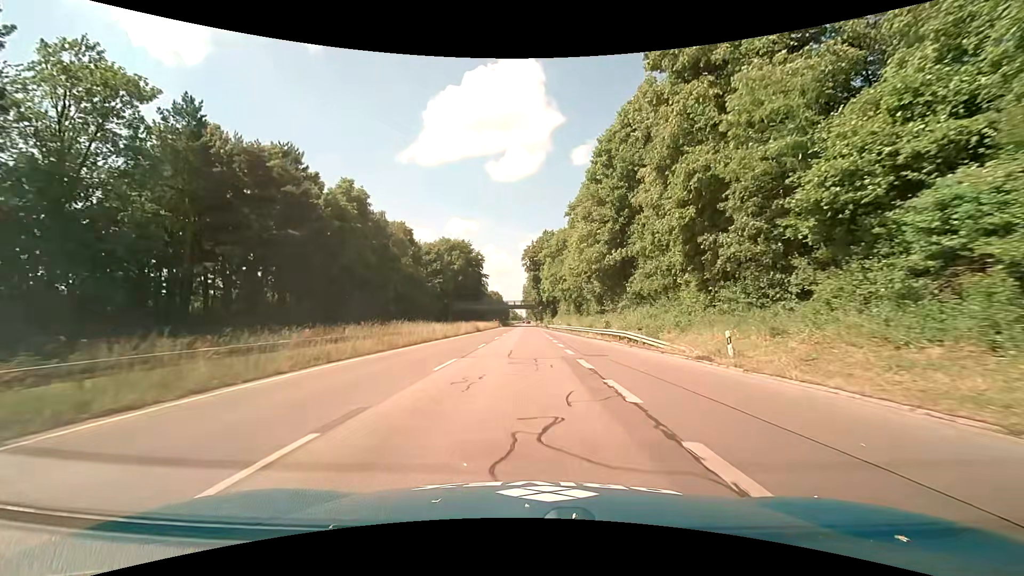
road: trunk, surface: asphalt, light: Day
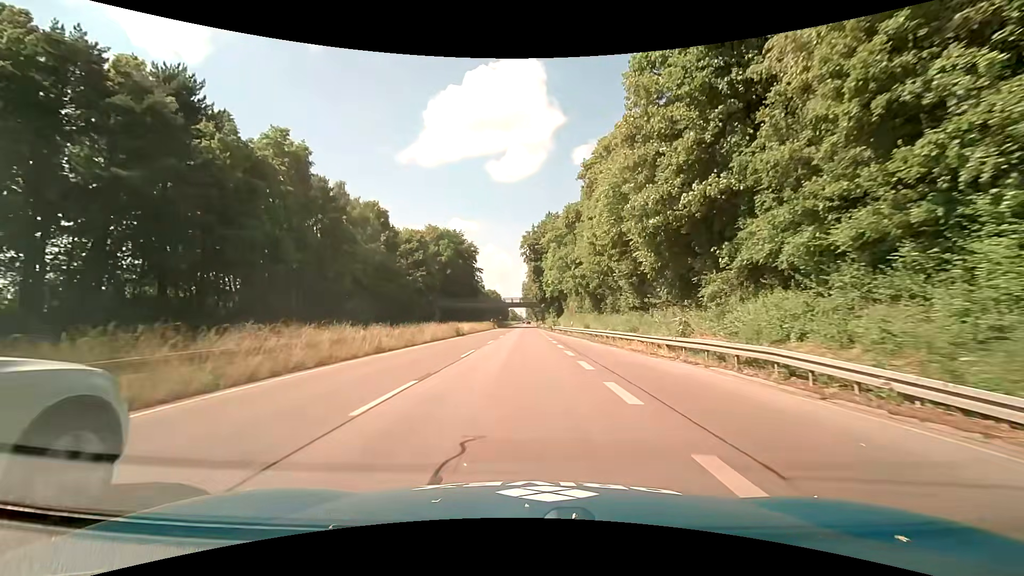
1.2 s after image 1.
(-0.3, +18.4) m; -1°
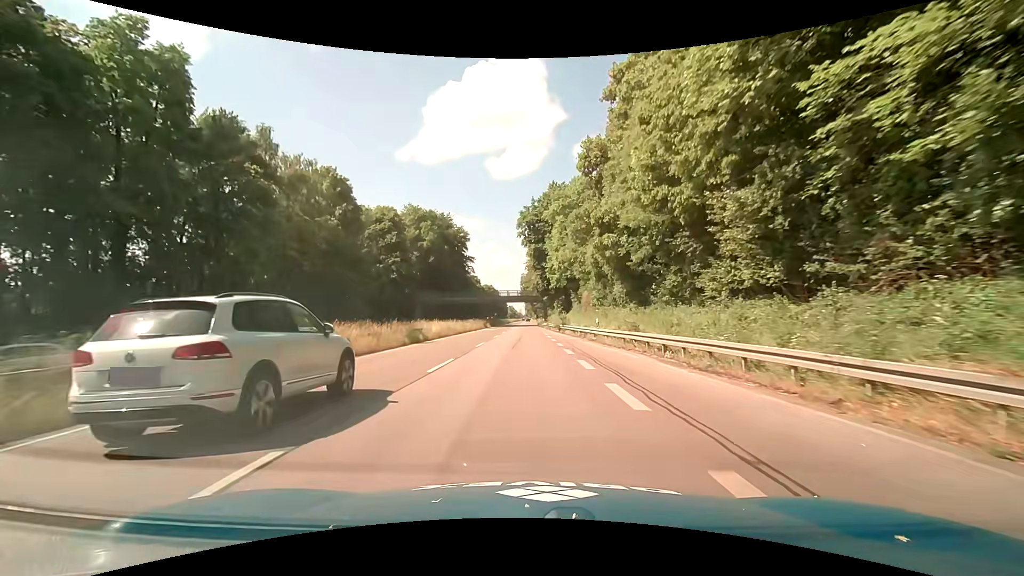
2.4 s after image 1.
(+0.1, +18.4) m; +1°
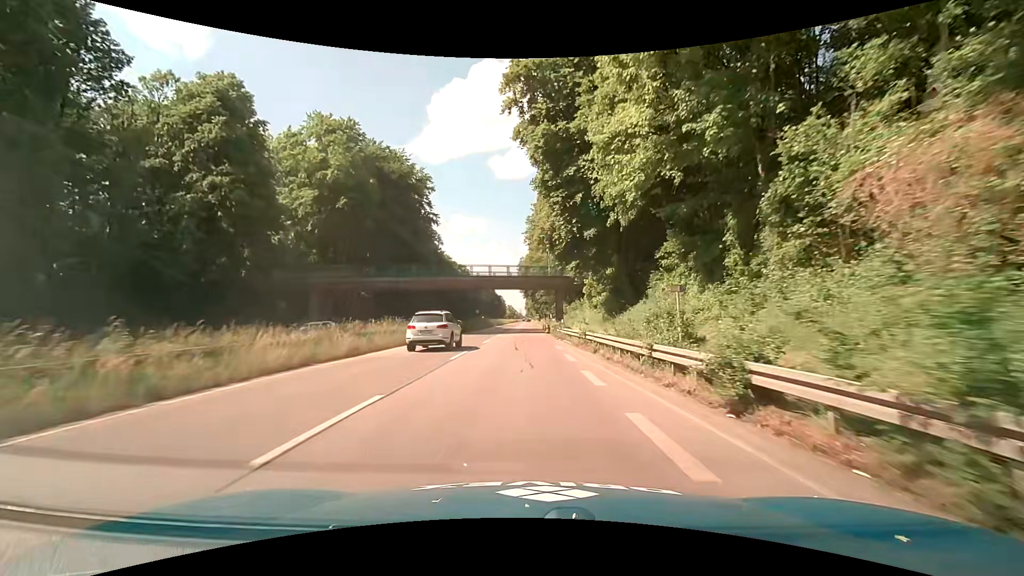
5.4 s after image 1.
(-0.6, +44.2) m; -1°
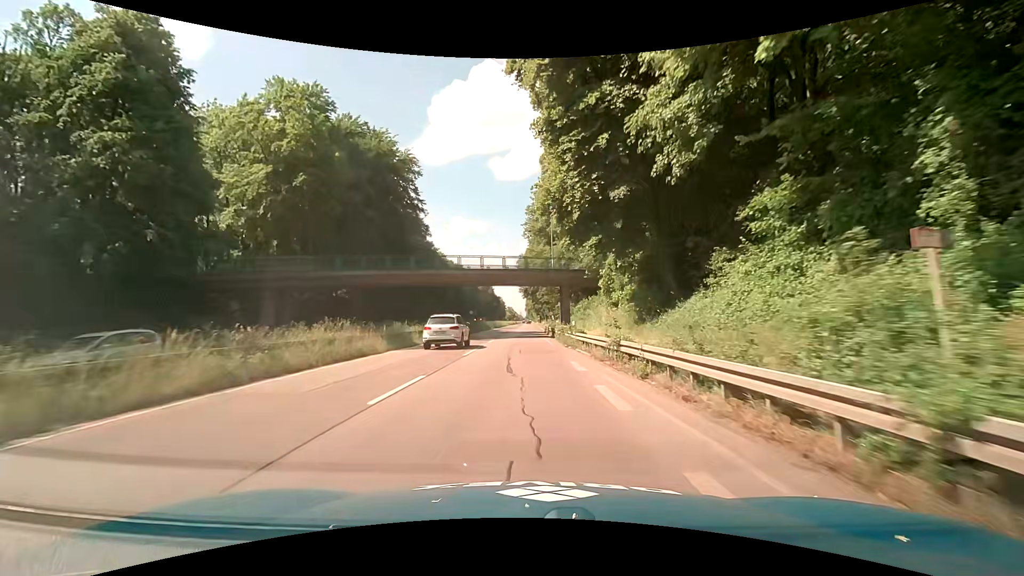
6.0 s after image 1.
(0.0, +8.6) m; +1°
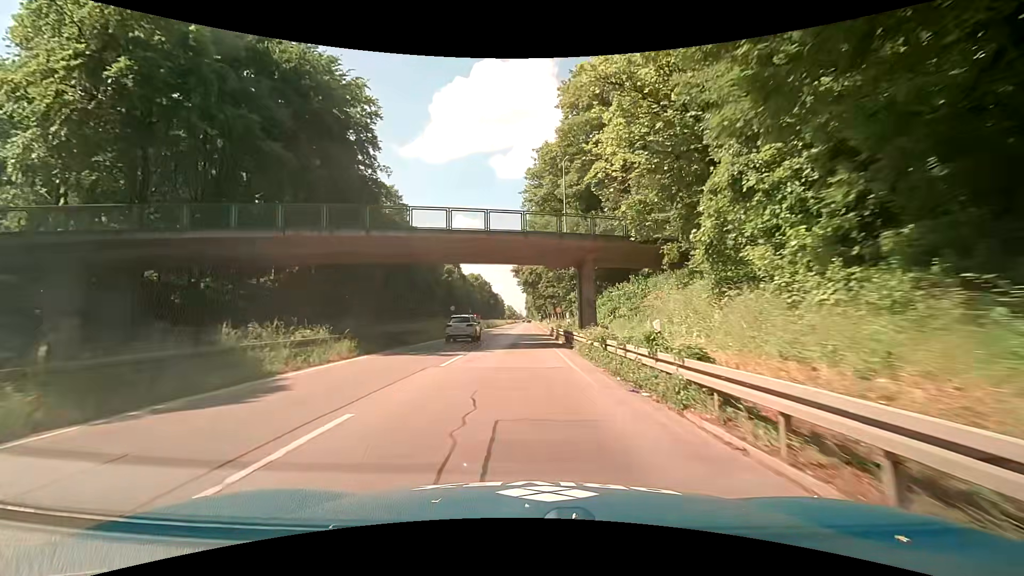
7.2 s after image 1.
(-0.3, +17.4) m; -1°
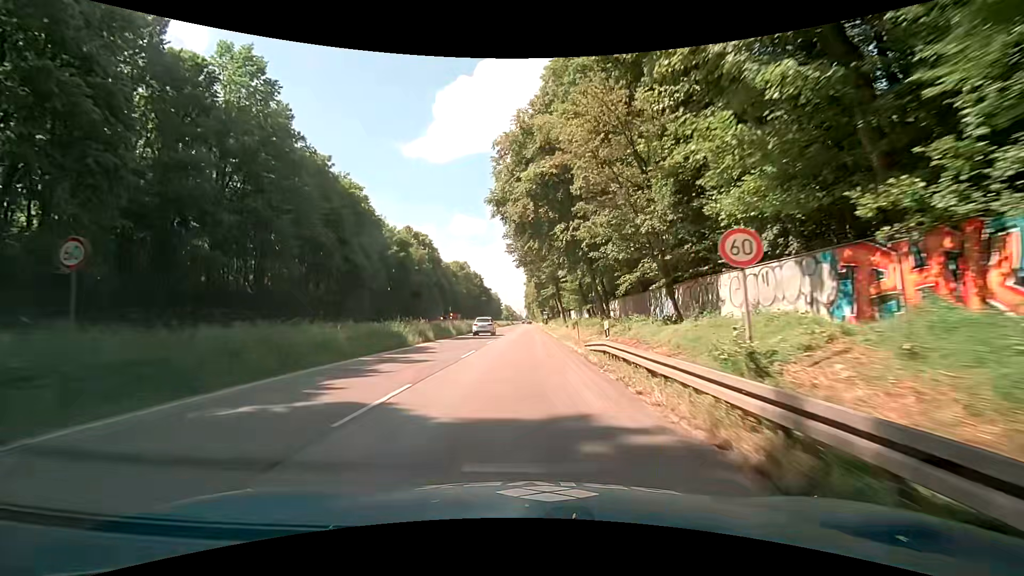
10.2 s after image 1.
(+0.1, +44.7) m; 0°
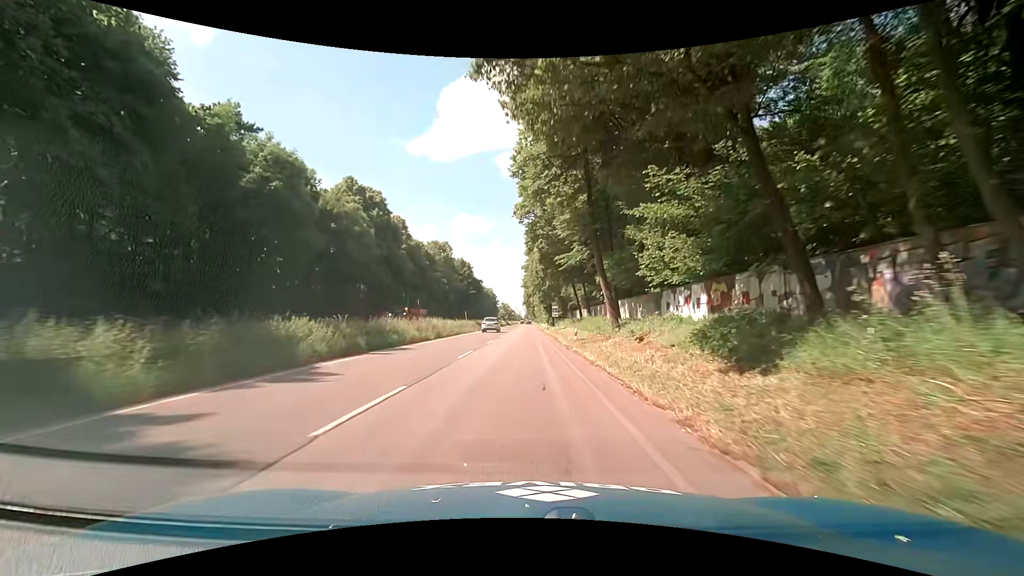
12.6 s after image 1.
(-0.4, +36.8) m; 0°
(0, +10) (0, +20) (0, +30) (0, +40) (-1, +50) (-1, +60) (-1, +70) (-1, +80) (-1, +90) (-1, +100) m
